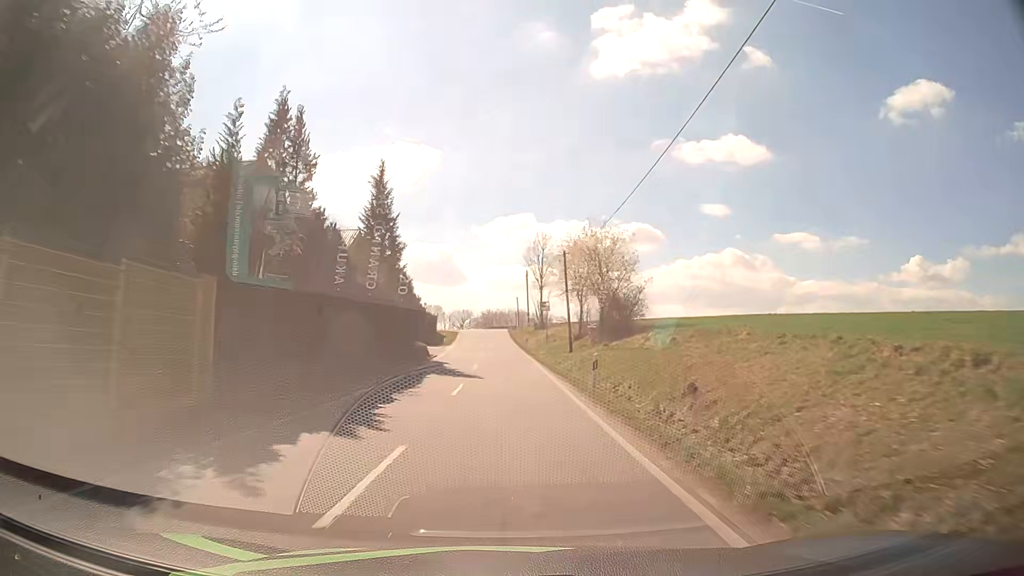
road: tertiary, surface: asphalt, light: Day
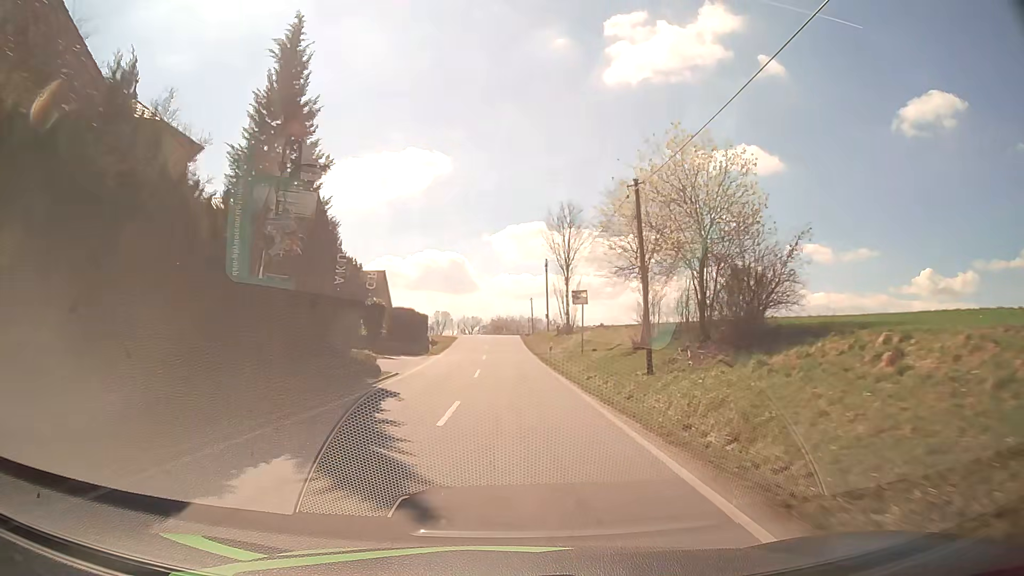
(-0.2, +18.1) m; -1°
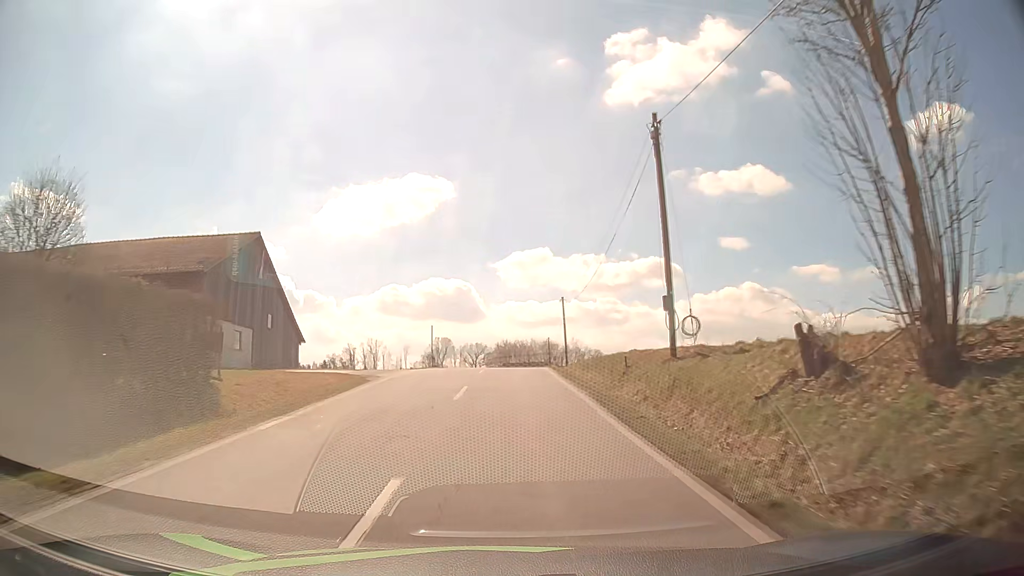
(-0.1, +44.2) m; 0°
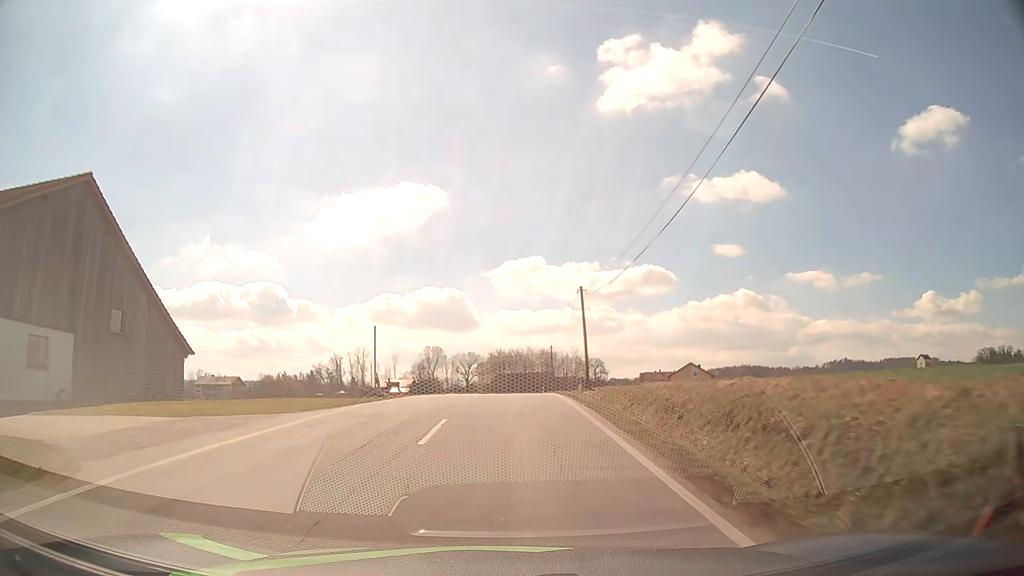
(+0.1, +17.0) m; 0°
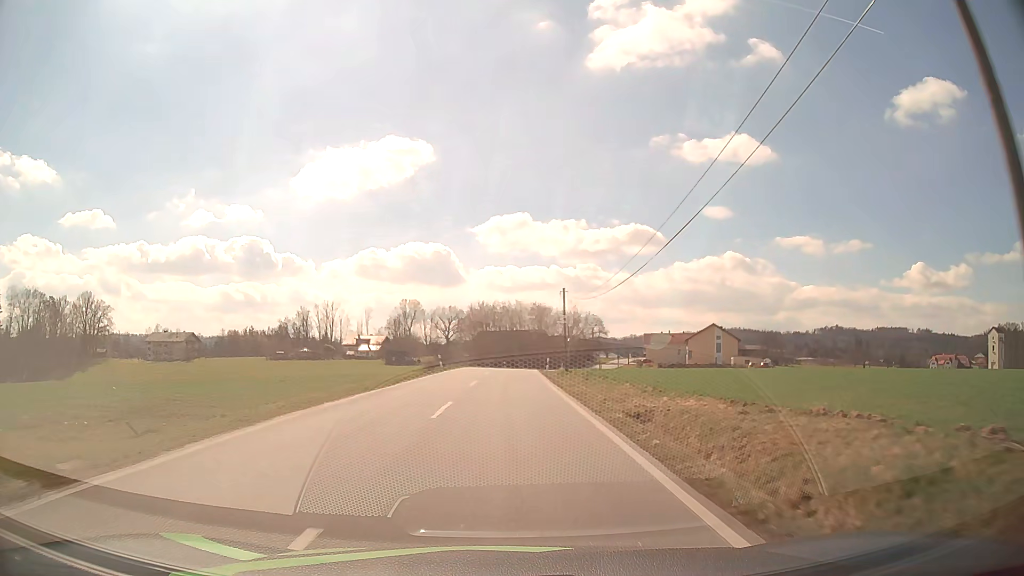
(+0.4, +32.8) m; +1°
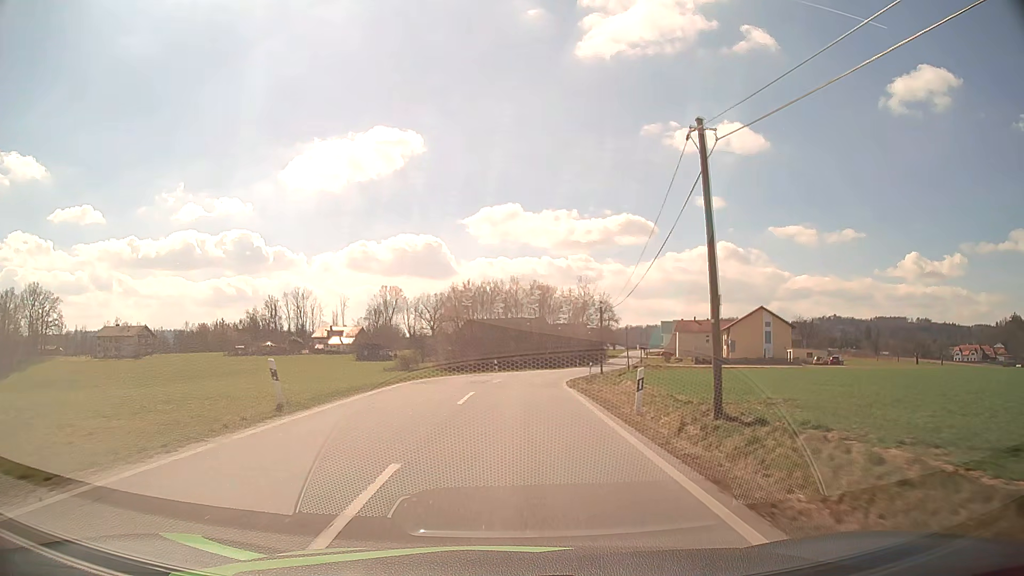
(+0.1, +33.5) m; +1°
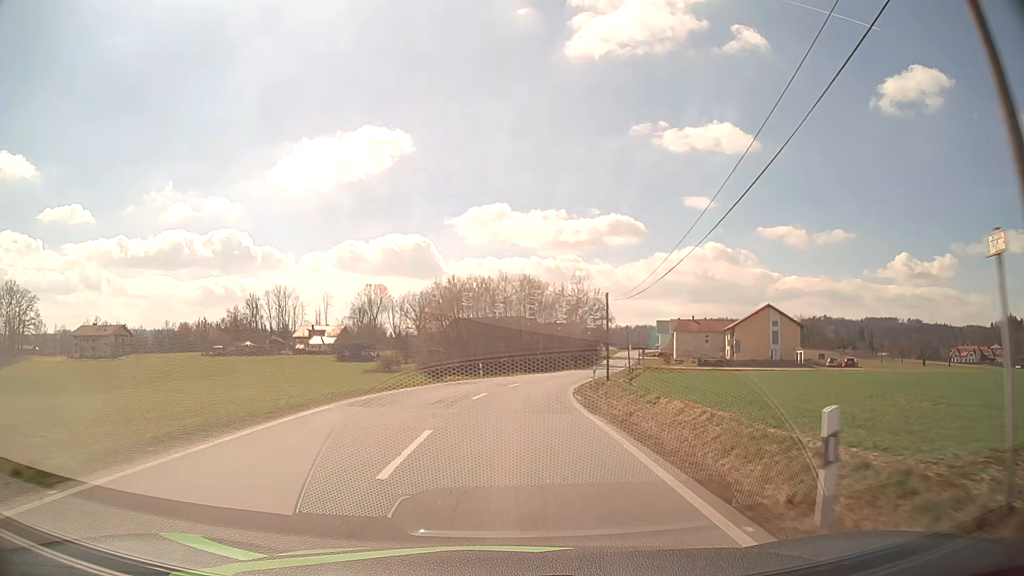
(+0.1, +8.6) m; +1°
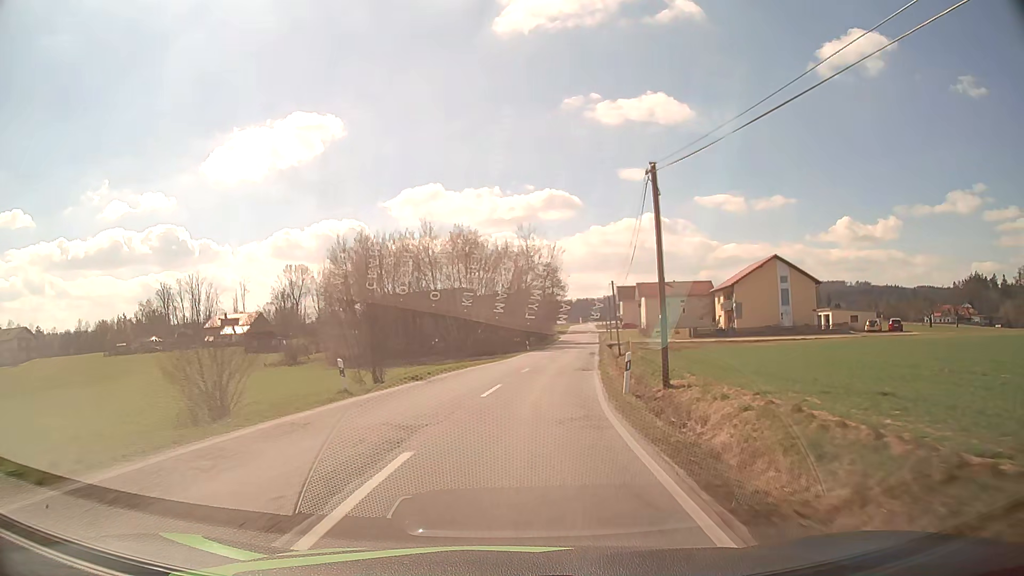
(+1.1, +26.6) m; +5°
(0, +10) (+1, +20) (+2, +30) (+3, +40) (+5, +50) (+6, +60) (+7, +70) (+9, +79) (+10, +89) (+11, +99) m
